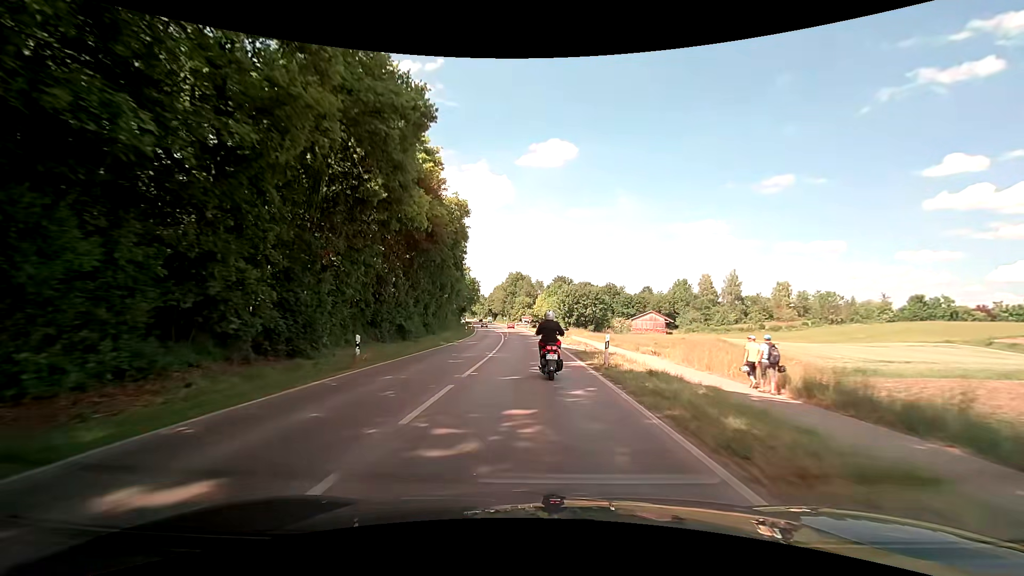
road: secondary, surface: asphalt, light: Day
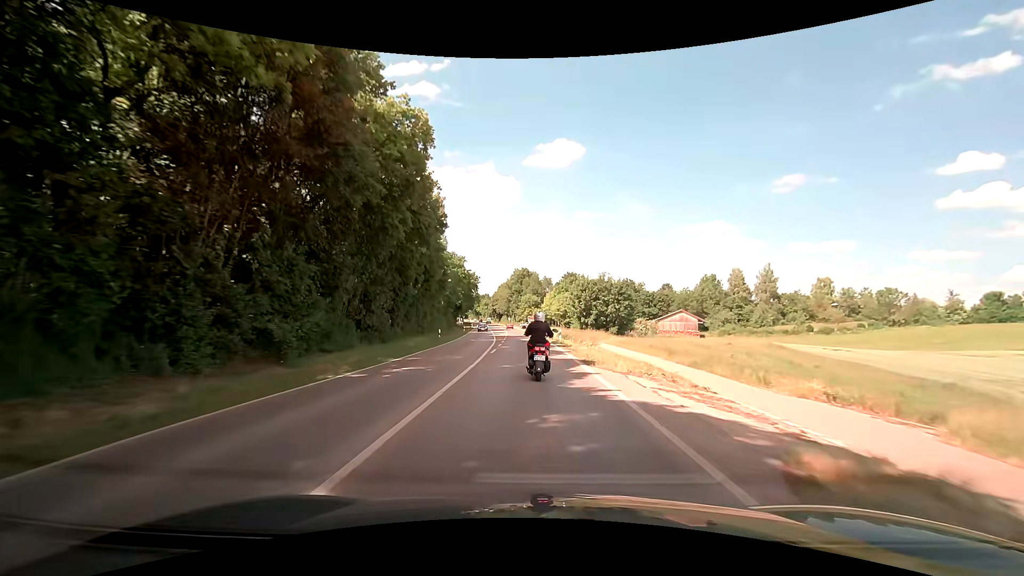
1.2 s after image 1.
(-0.2, +20.0) m; -1°
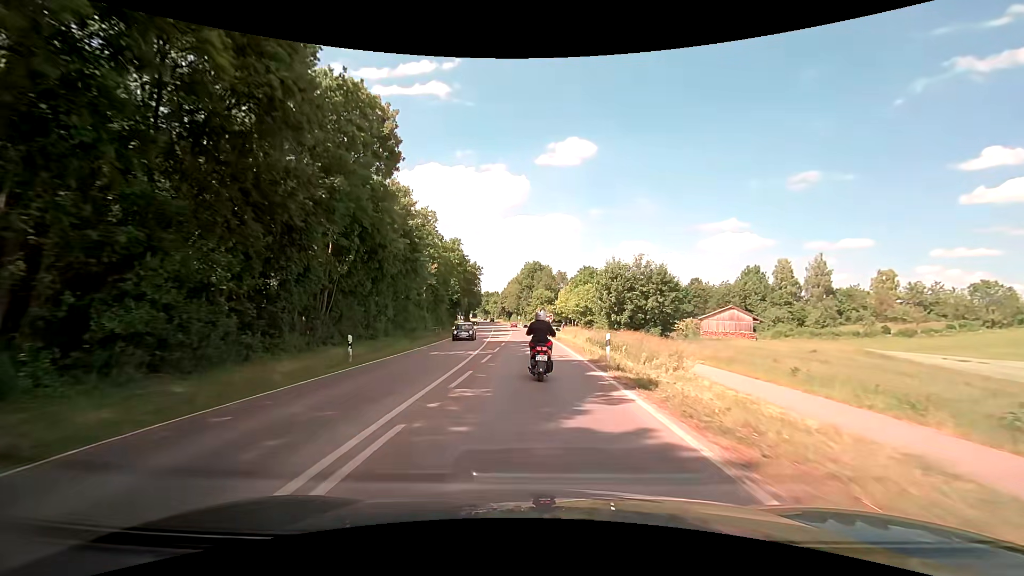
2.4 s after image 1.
(-0.3, +20.4) m; -1°
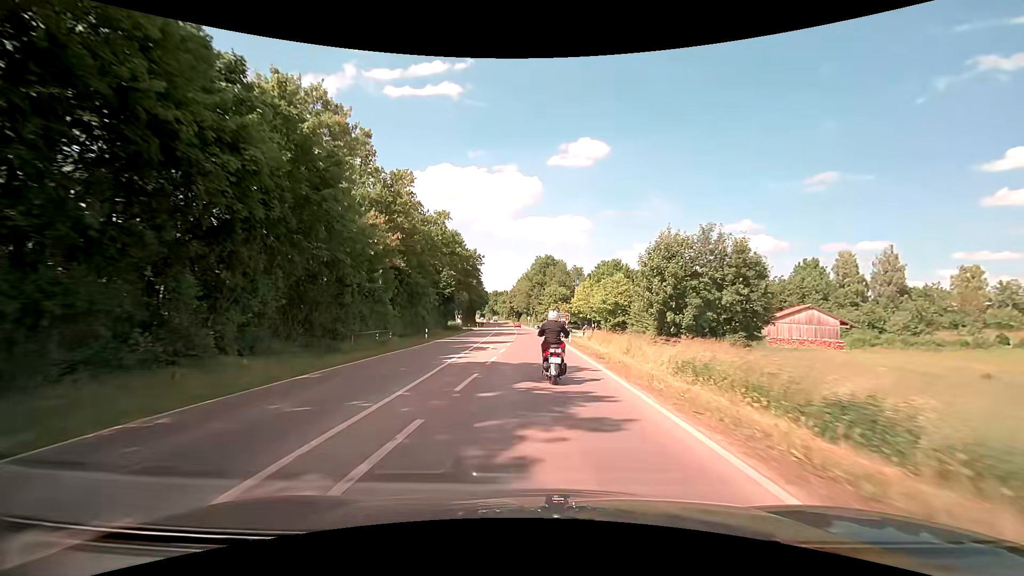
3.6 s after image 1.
(-0.3, +20.4) m; -2°
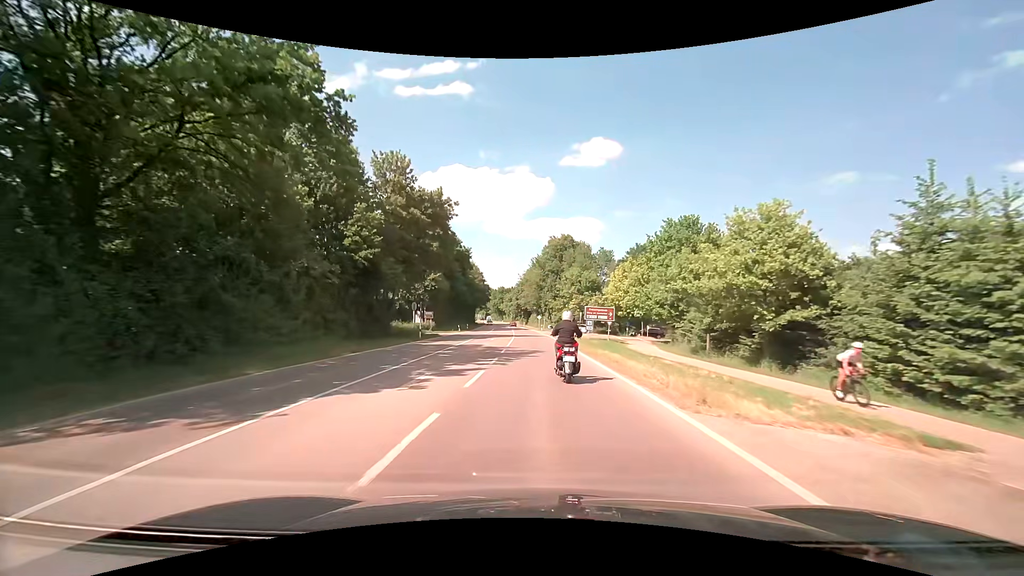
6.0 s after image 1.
(-0.3, +40.9) m; -1°
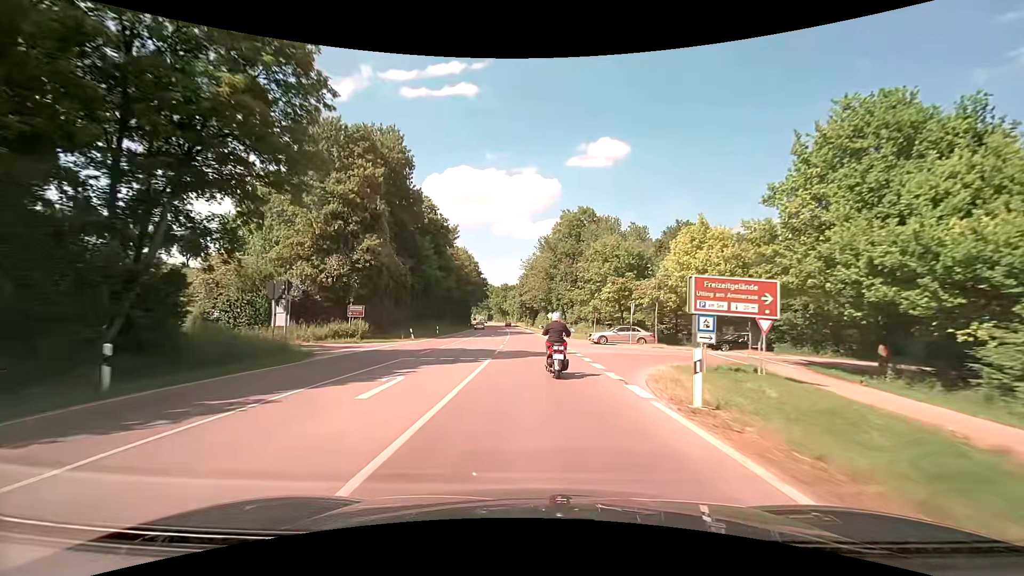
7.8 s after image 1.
(-0.2, +31.4) m; -1°
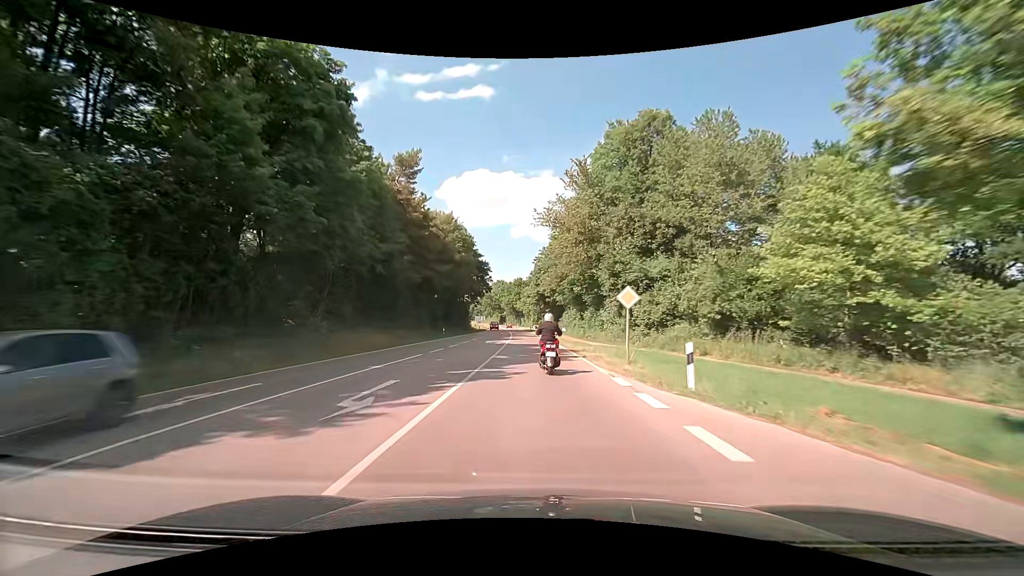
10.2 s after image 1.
(-0.8, +43.6) m; -2°
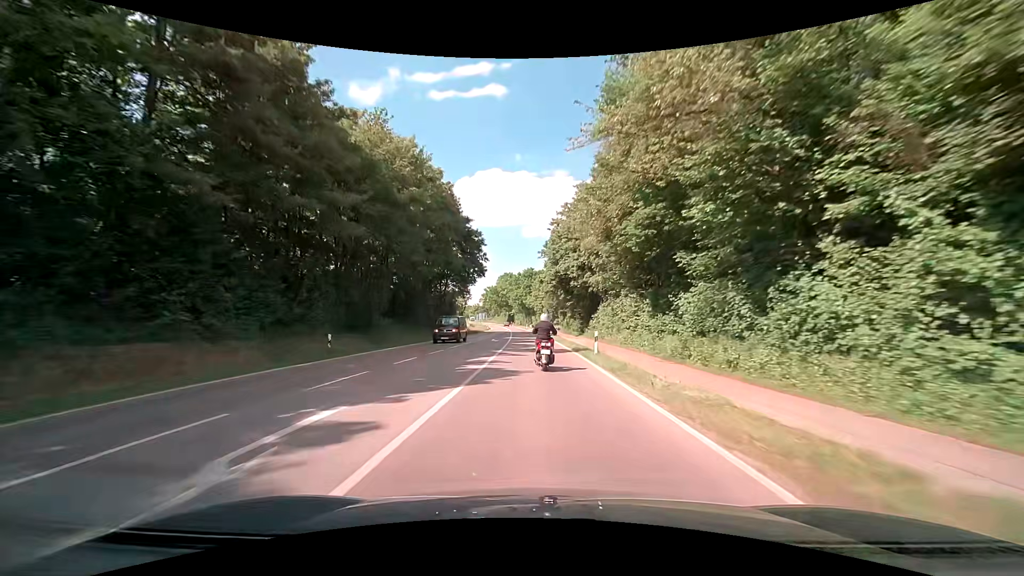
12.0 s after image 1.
(-0.5, +33.9) m; -2°
(0, +10) (0, +20) (0, +30) (0, +40) (-1, +50) (-1, +60) (-2, +70) (-2, +80) (-3, +90) (-4, +100) m
